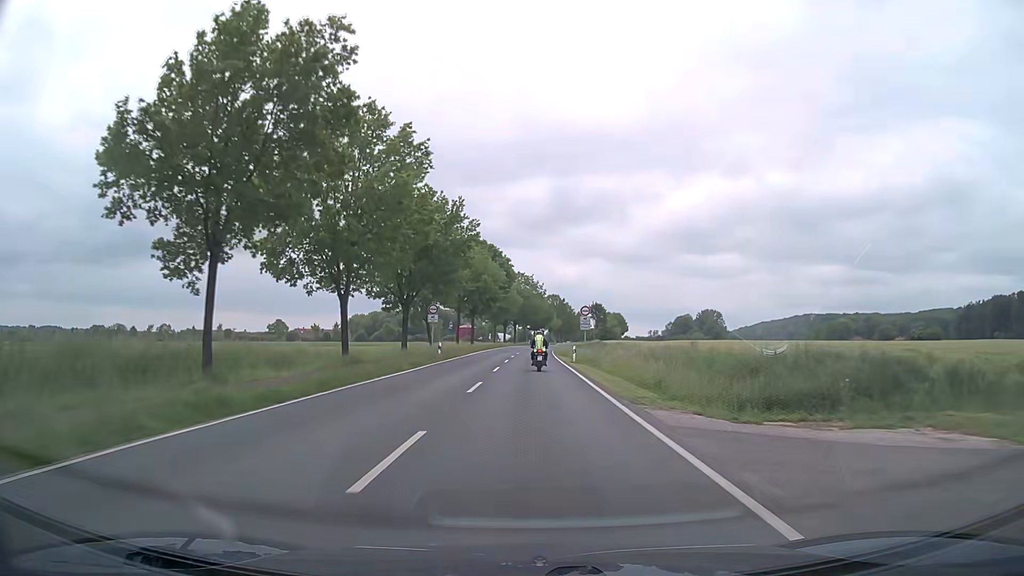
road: secondary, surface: asphalt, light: Day
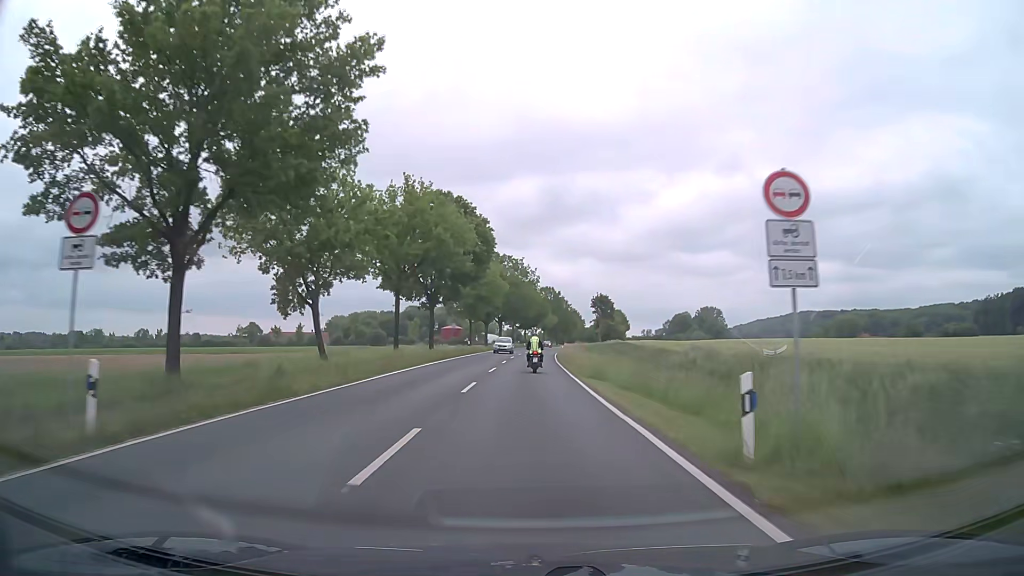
(+0.3, +32.7) m; +1°
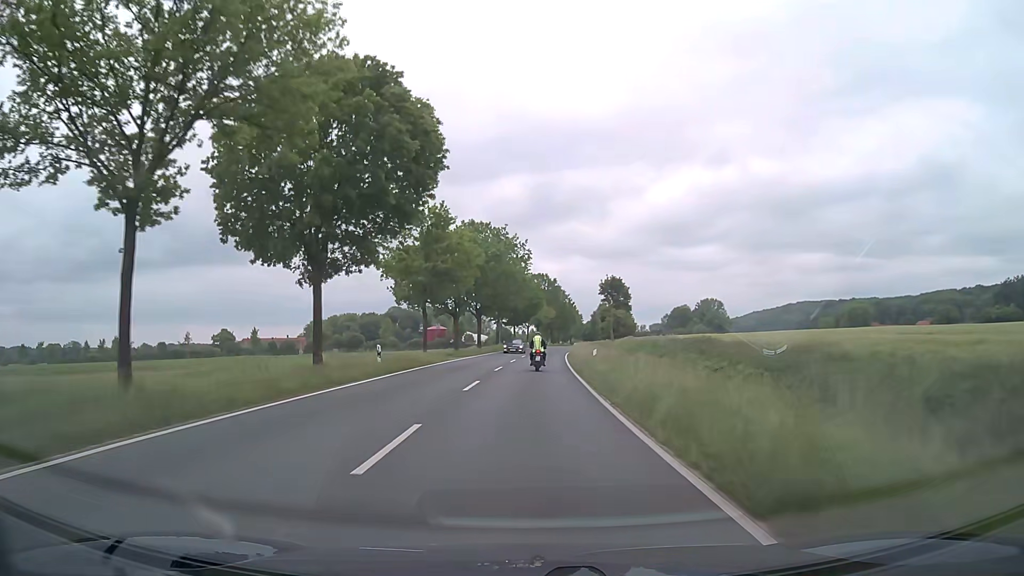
(+0.2, +32.5) m; +1°
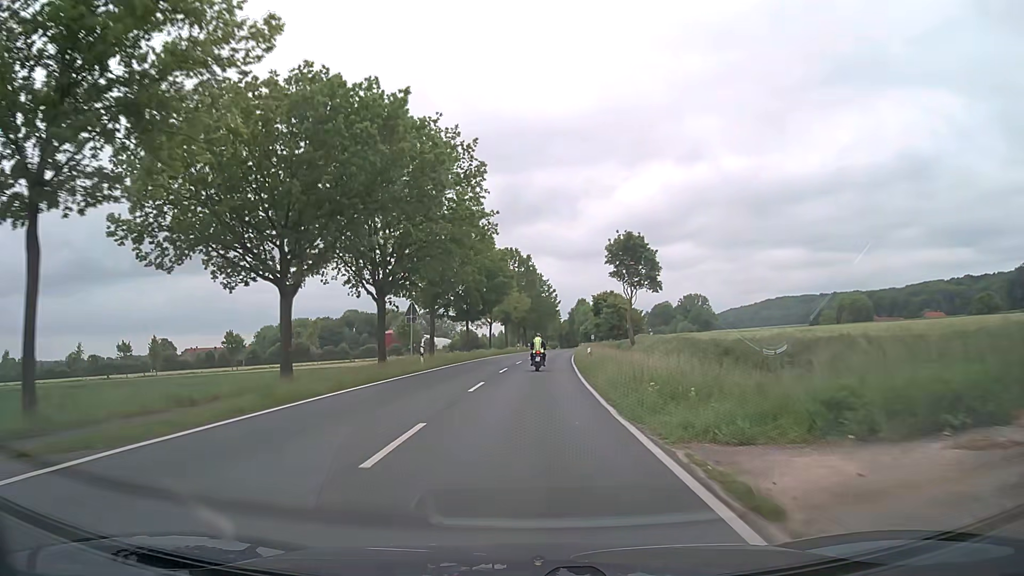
(+0.6, +43.7) m; +2°
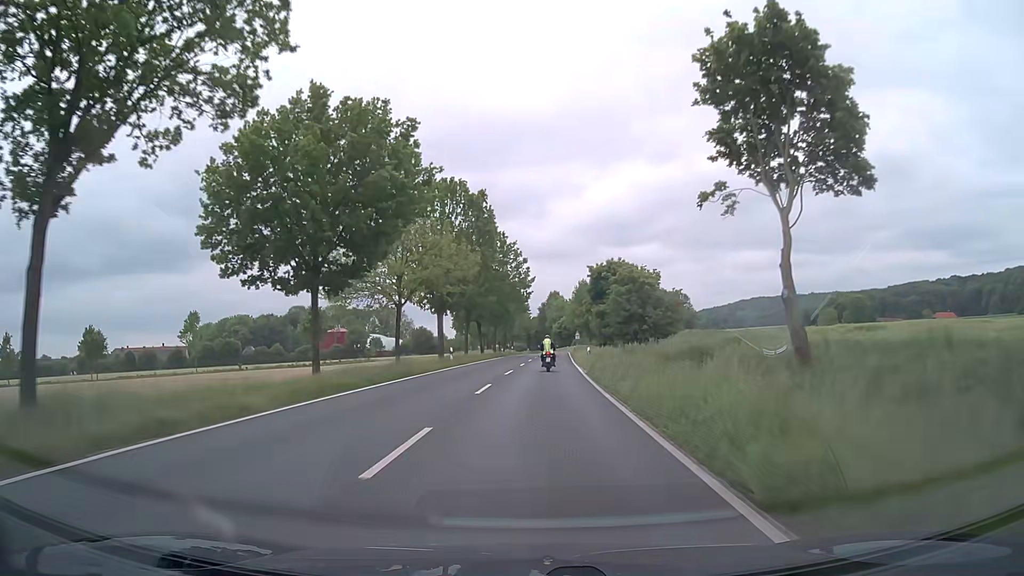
(+1.3, +44.7) m; +3°
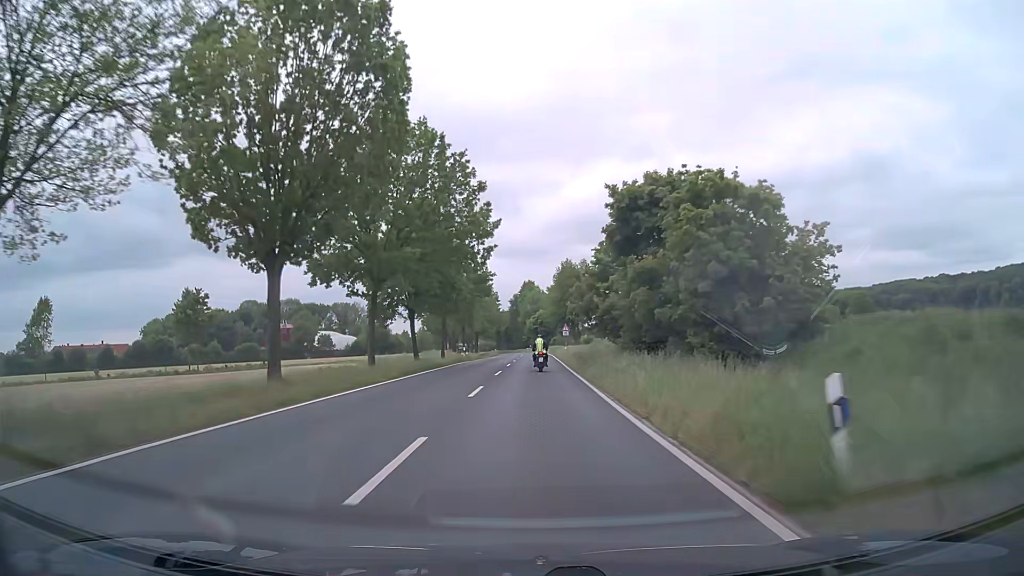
(+0.7, +34.2) m; +2°
